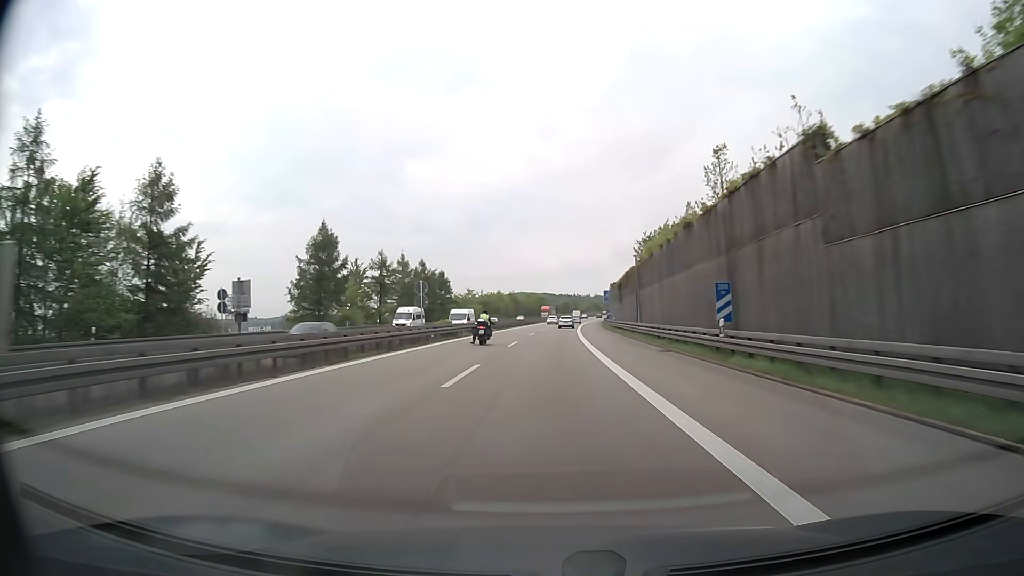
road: motorway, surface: asphalt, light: Day
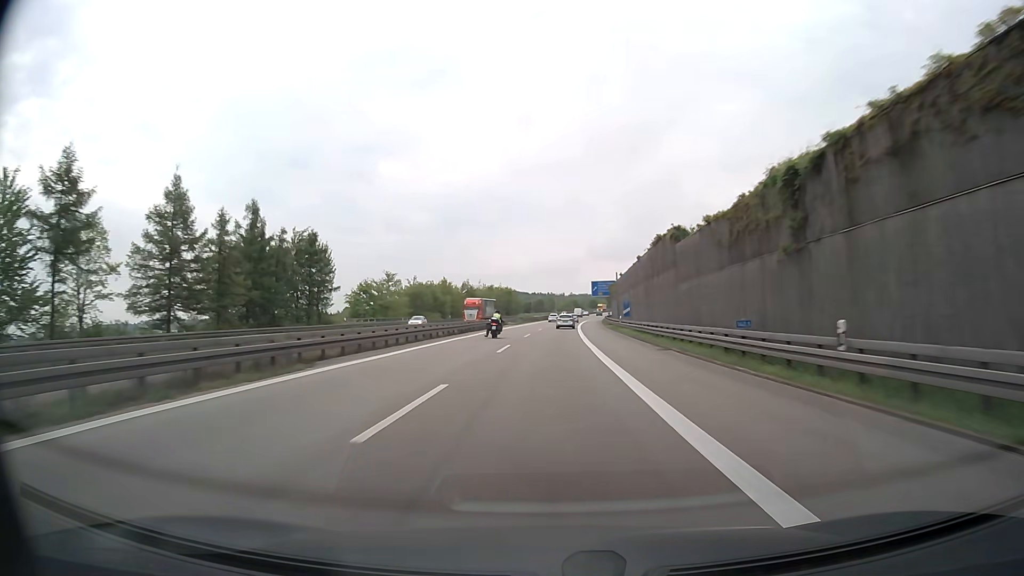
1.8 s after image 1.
(+1.1, +59.5) m; +2°
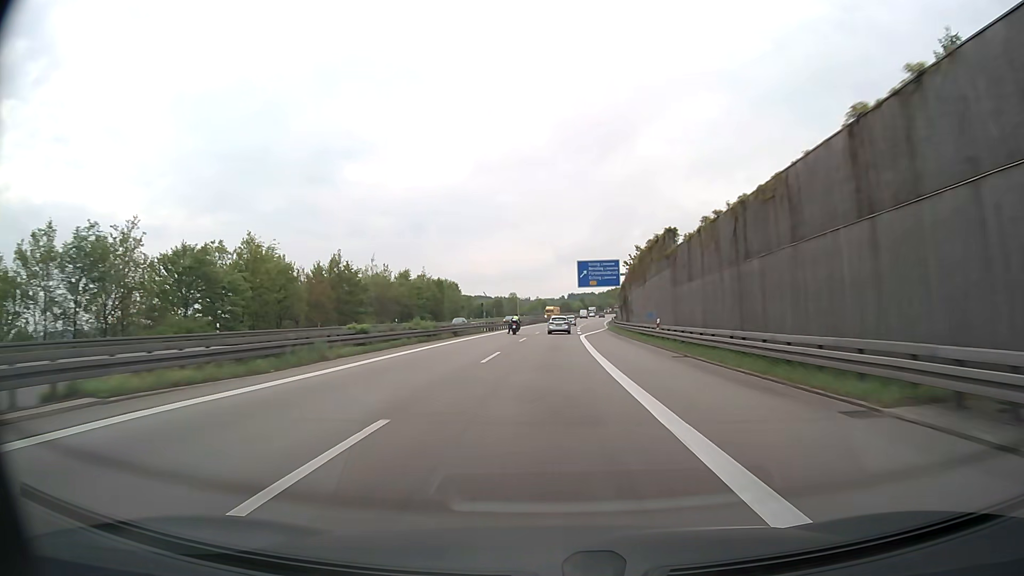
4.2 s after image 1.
(+2.0, +76.4) m; +3°
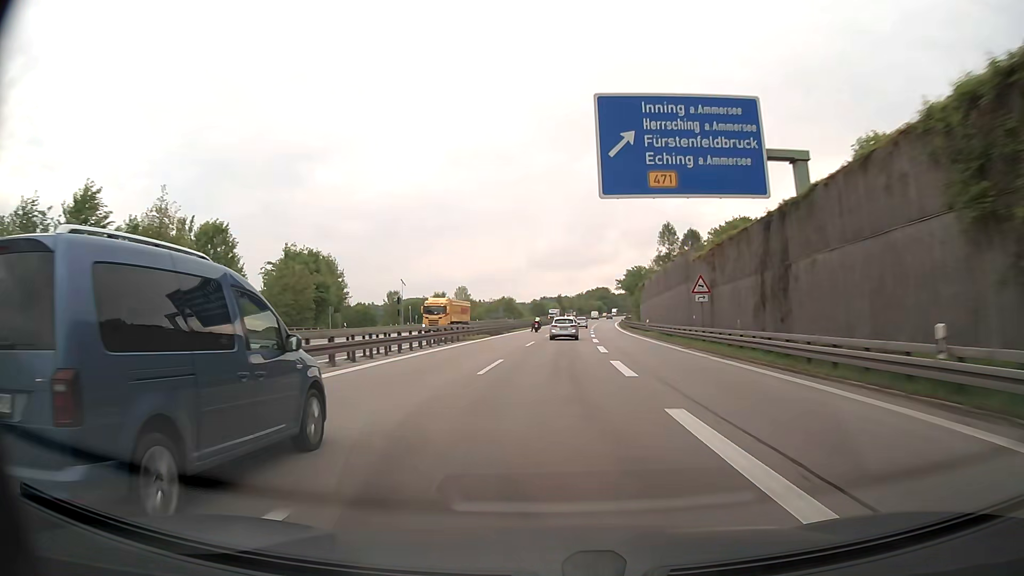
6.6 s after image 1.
(+1.9, +76.4) m; +3°
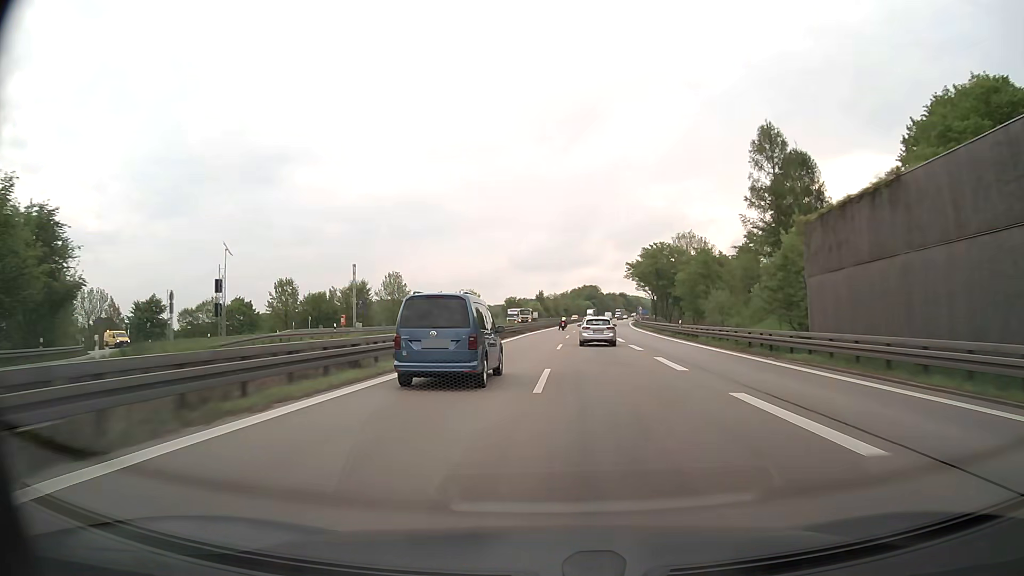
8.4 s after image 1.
(+0.8, +58.2) m; +2°
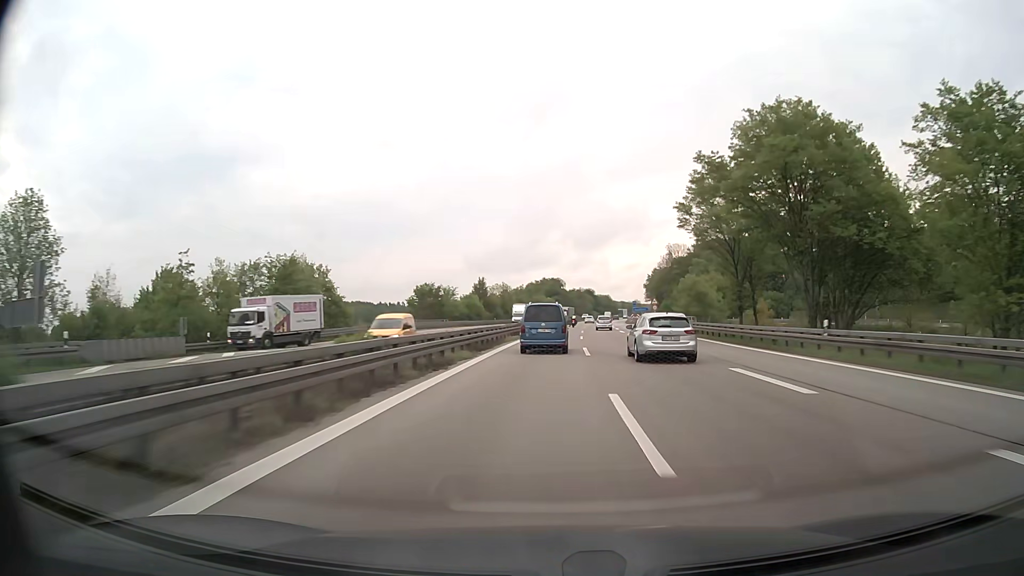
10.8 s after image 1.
(+2.4, +79.0) m; +4°
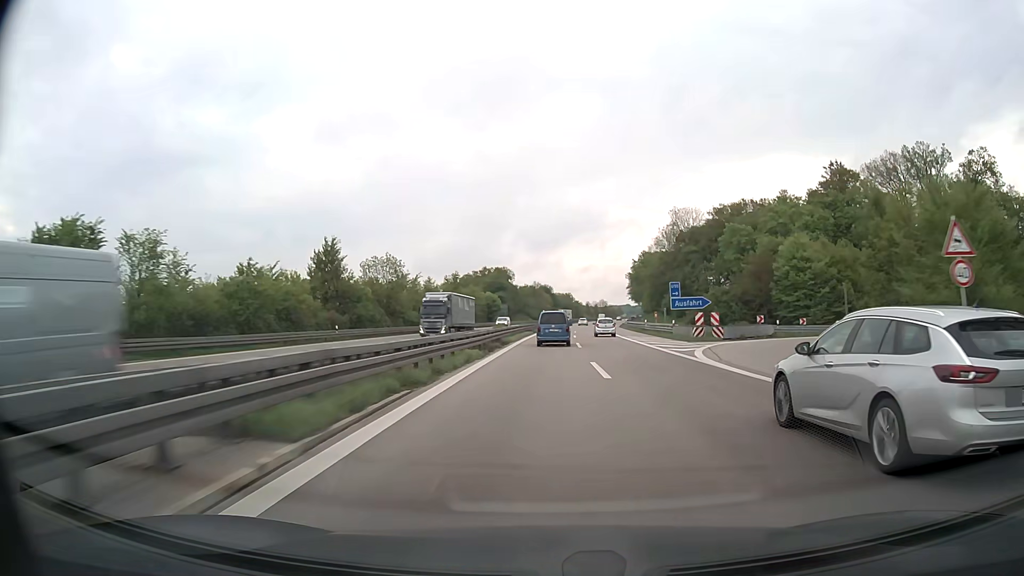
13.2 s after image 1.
(+2.9, +80.3) m; +4°
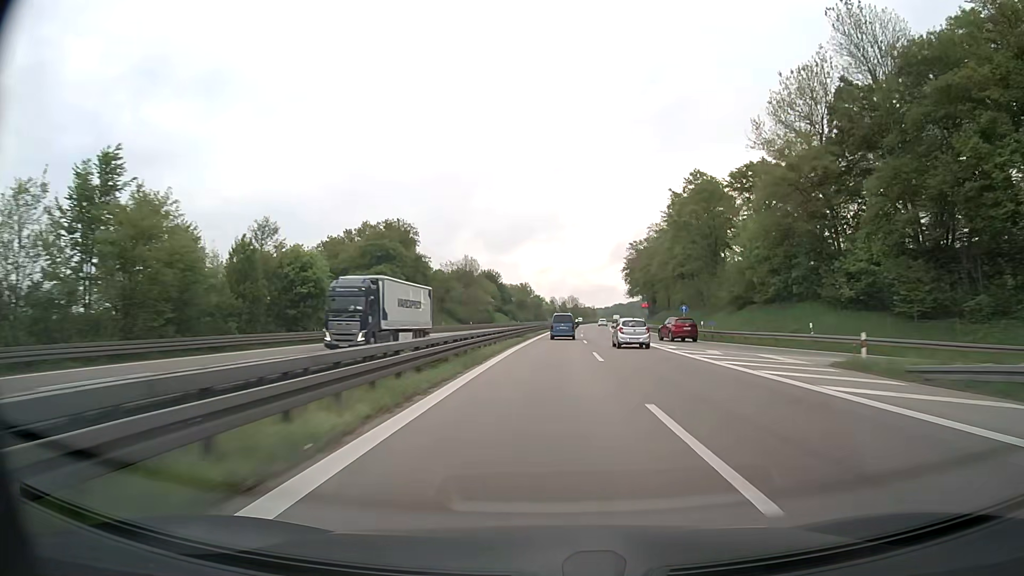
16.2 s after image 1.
(+3.2, +101.6) m; +4°
(0, +10) (0, +20) (0, +30) (+1, +40) (+1, +50) (+1, +60) (+2, +70) (+3, +80) (+3, +90) (+4, +100) m
